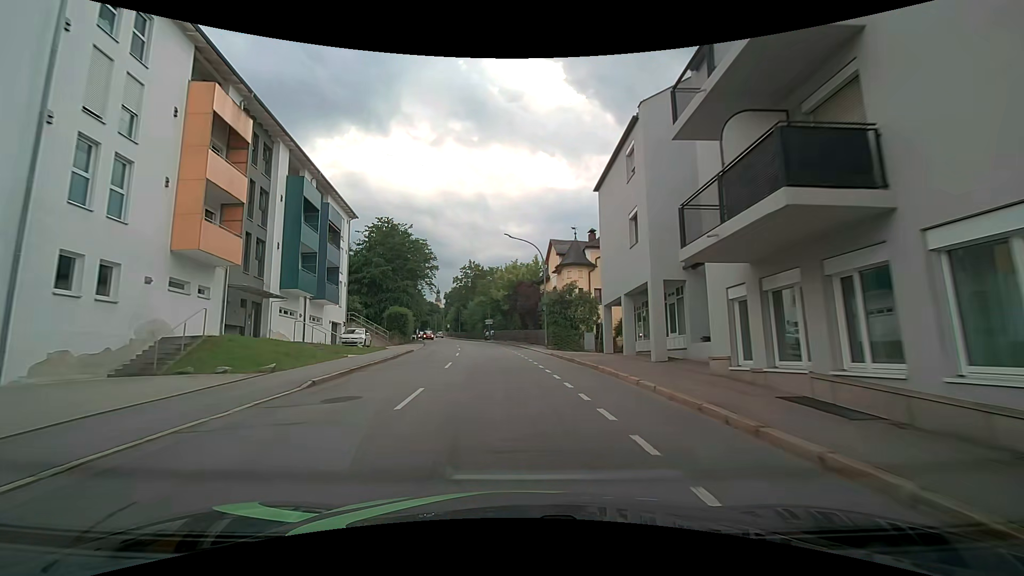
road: tertiary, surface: asphalt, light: Day
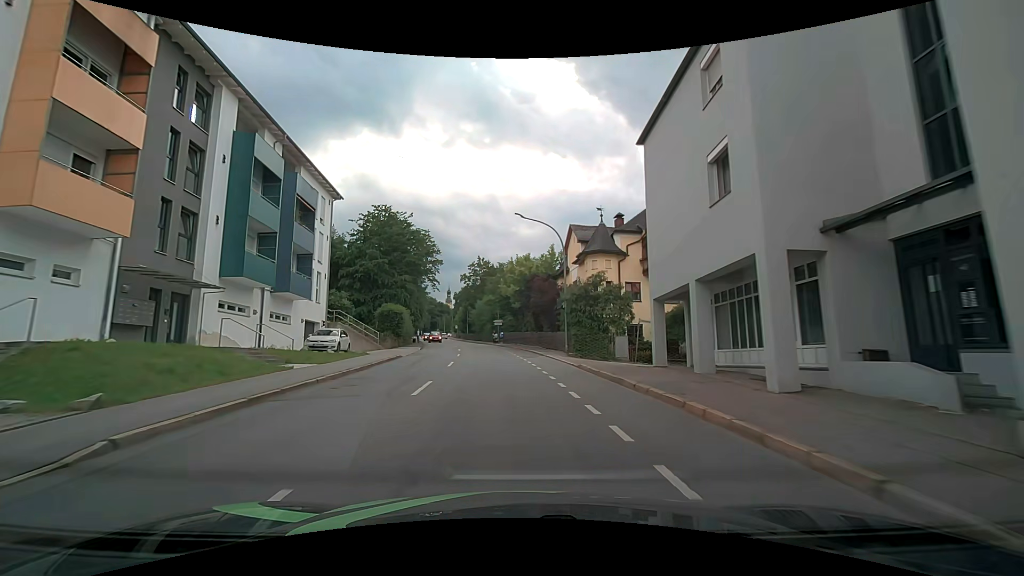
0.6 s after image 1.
(-0.1, +7.3) m; -1°
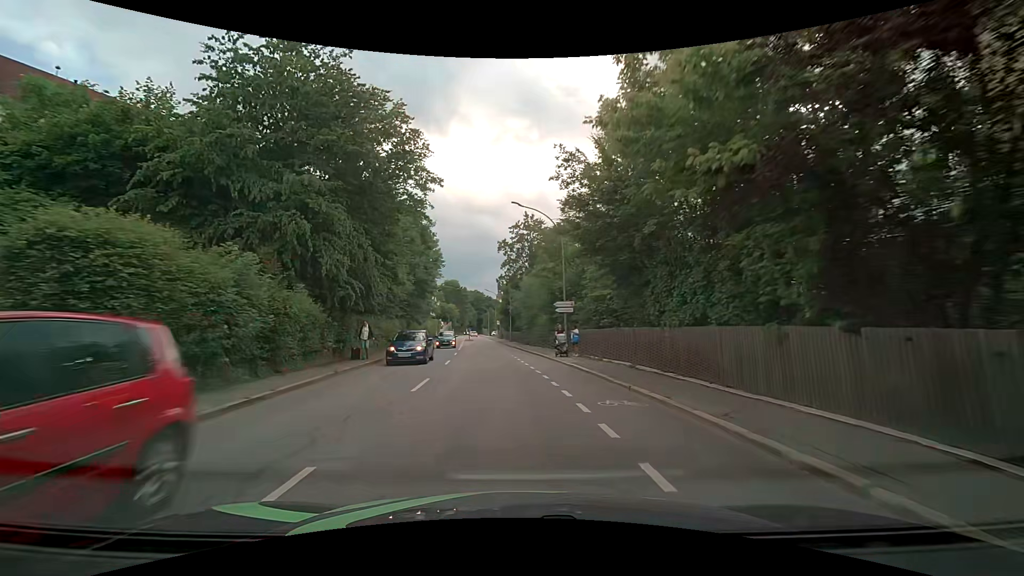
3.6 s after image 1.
(-1.7, +35.7) m; -6°
(0, +10) (-1, +20) (-1, +30) (-2, +40) (-3, +50) (-4, +60) (-4, +70) (-5, +80) (-6, +90) (-8, +100) m
